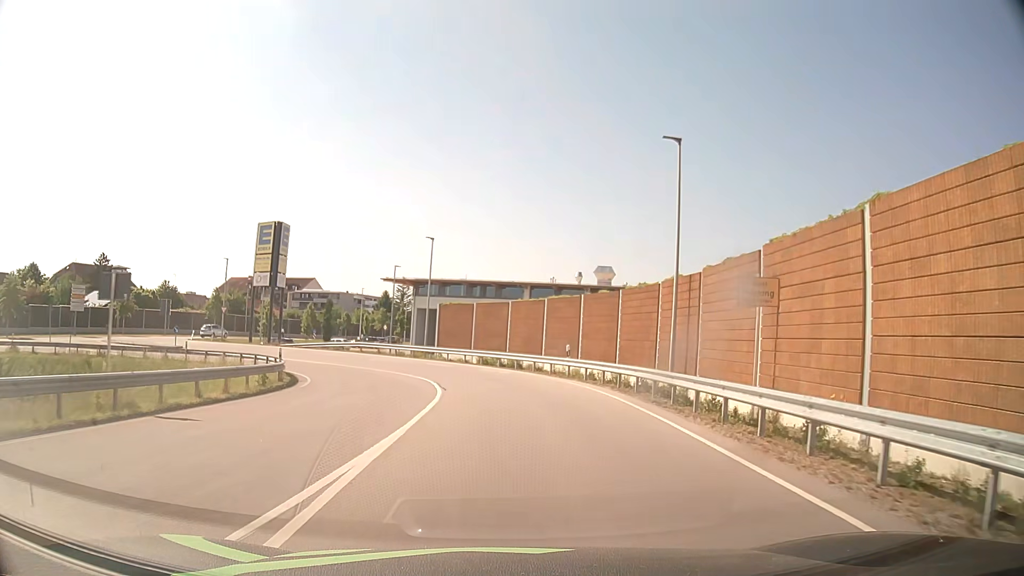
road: unclassified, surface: asphalt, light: Day
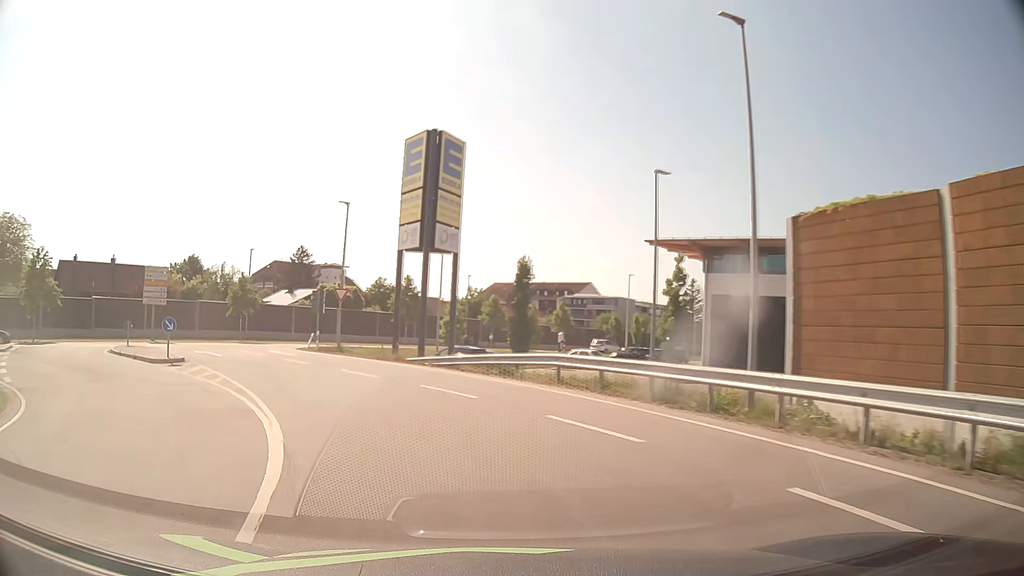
(-2.9, +32.1) m; -22°
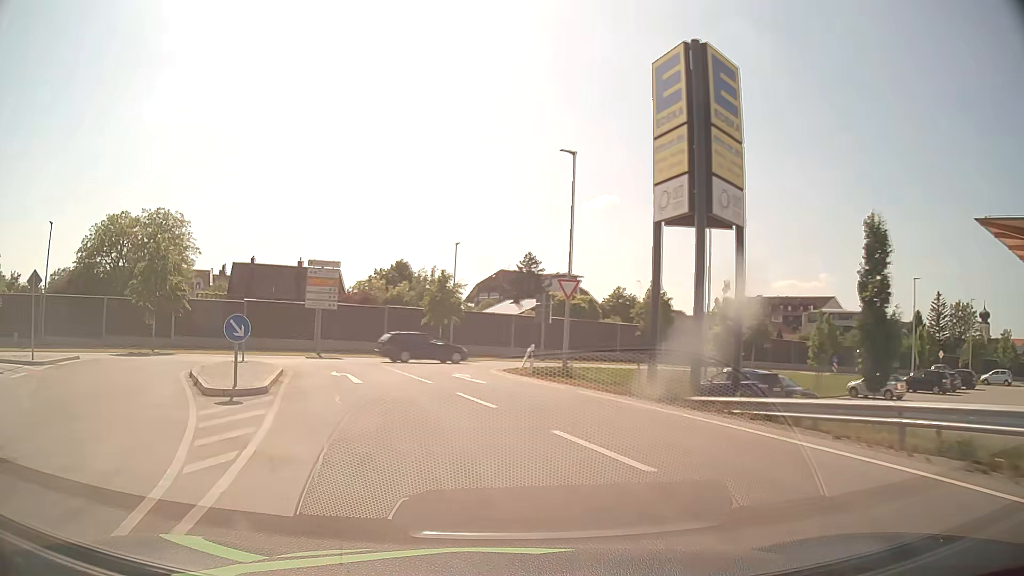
(-2.3, +12.3) m; -20°
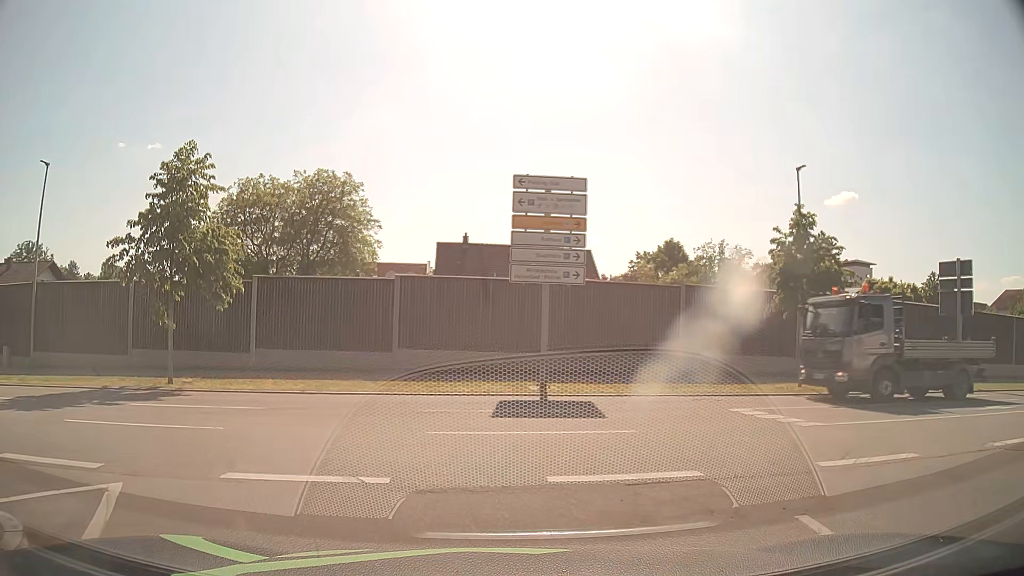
(-4.9, +21.9) m; -22°
